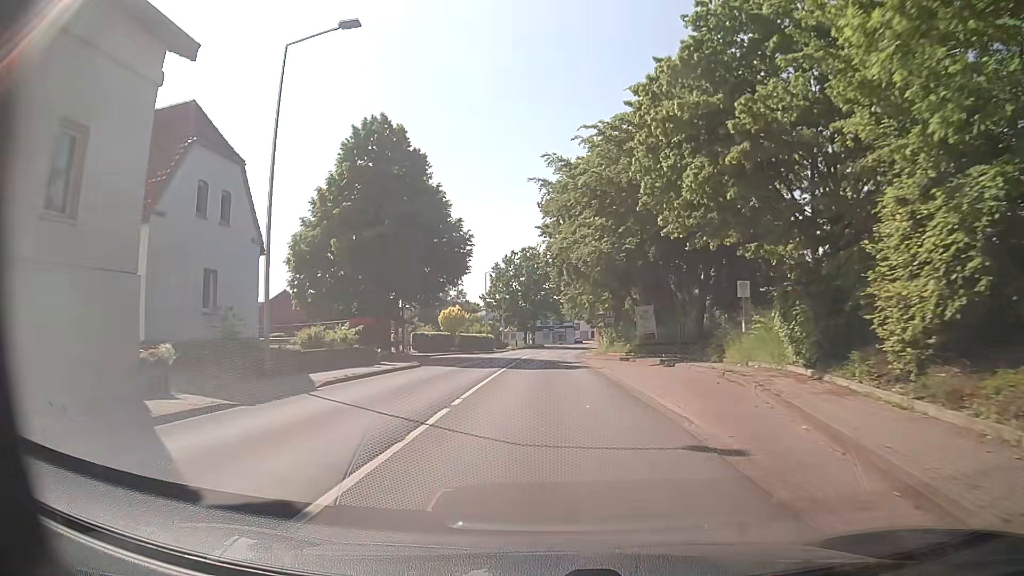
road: secondary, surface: asphalt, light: Day
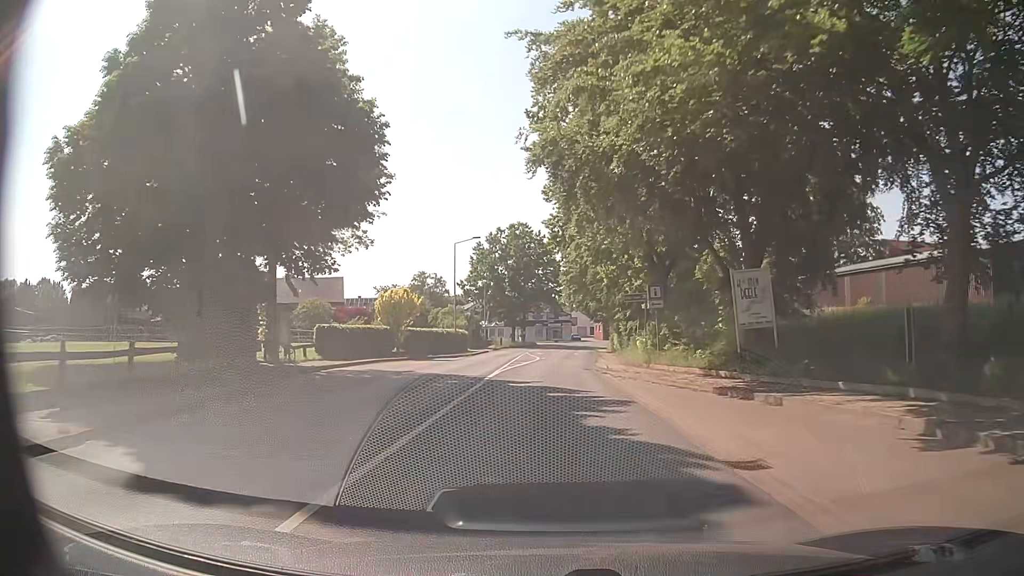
(0.0, +22.9) m; 0°
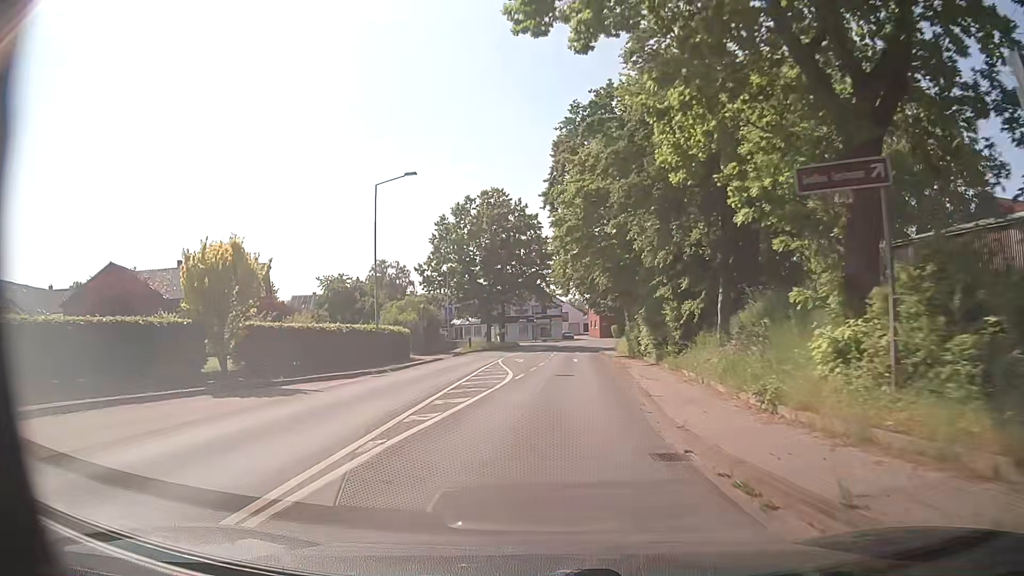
(+0.4, +23.1) m; +1°
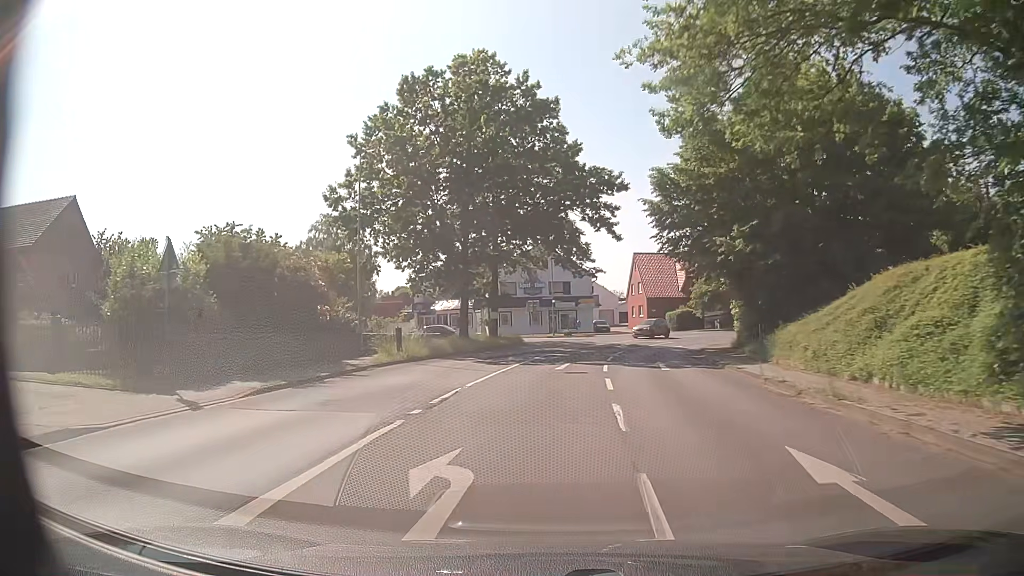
(-0.2, +37.7) m; -1°
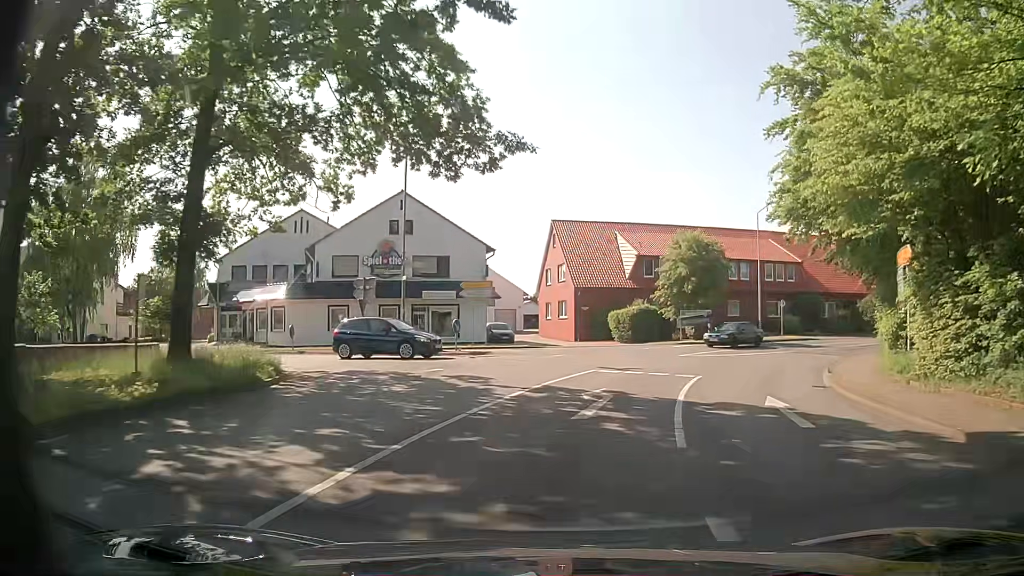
(+2.0, +31.4) m; +9°
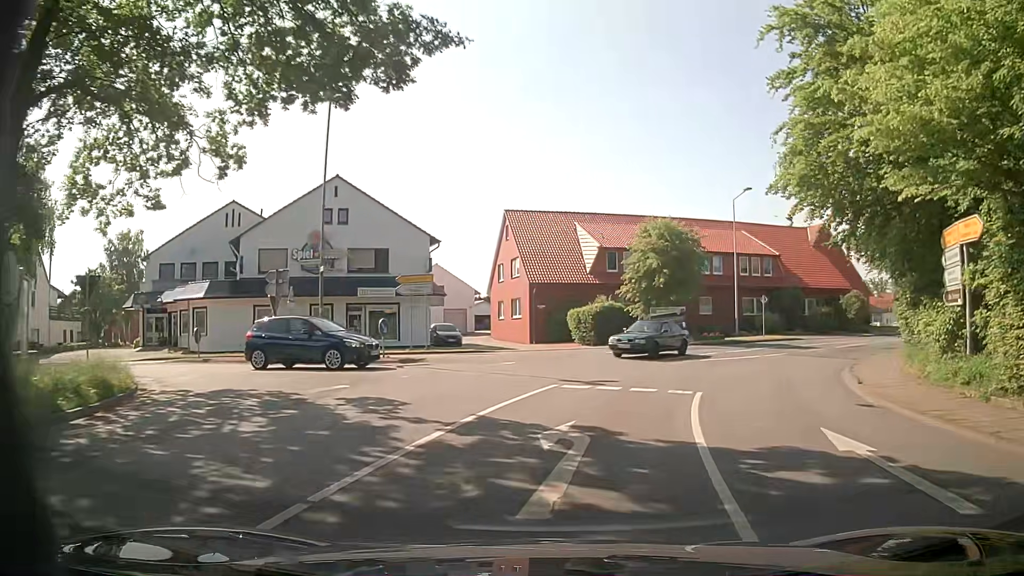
(+0.1, +5.2) m; +4°
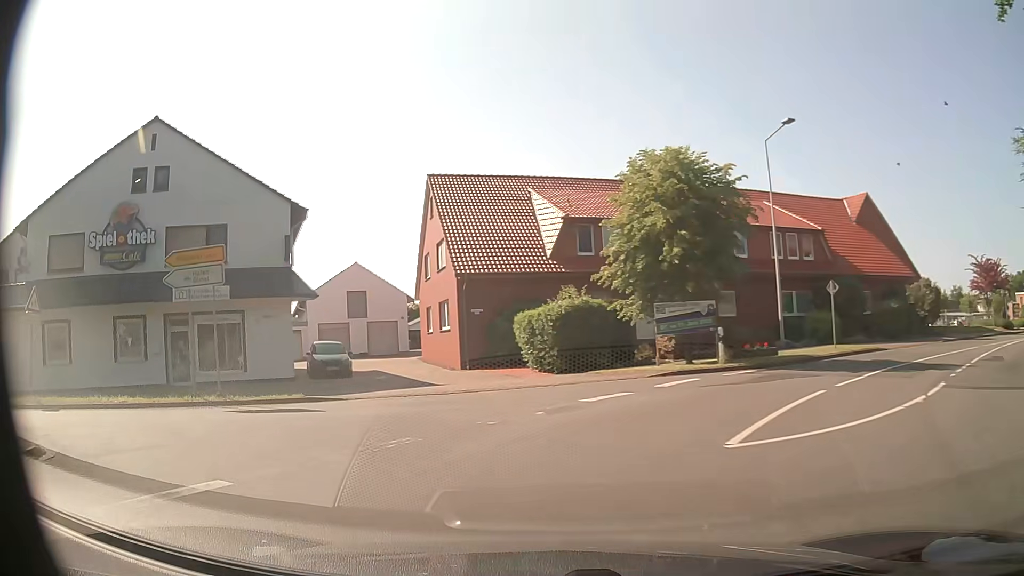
(+1.7, +16.1) m; +3°
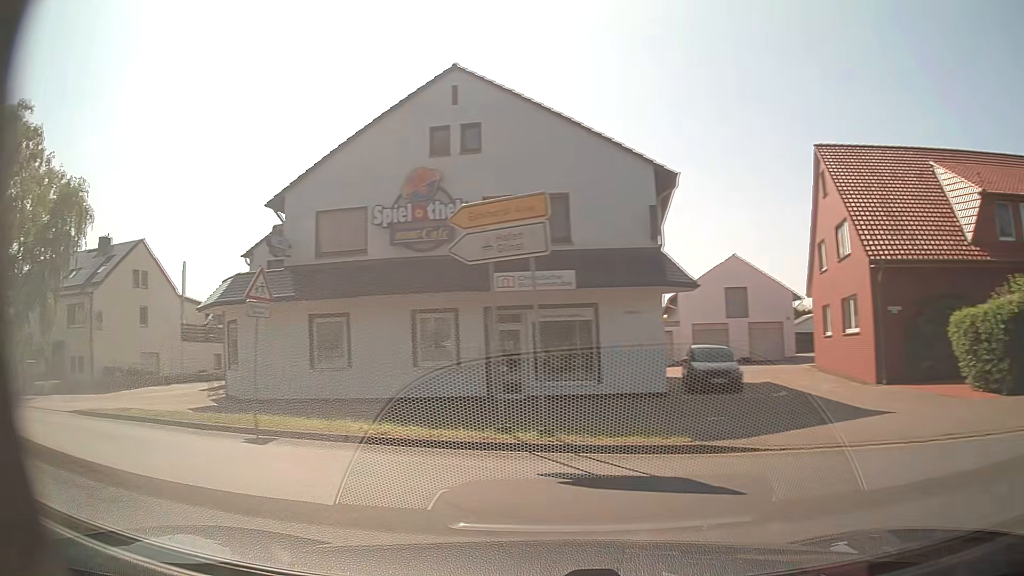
(-1.6, +6.2) m; -30°
(-4, +9) (-13, +14) (-22, +18) (-31, +21) (-41, +24) (-51, +27) (-60, +28) (-70, +28) (-80, +27) (-90, +24) m
